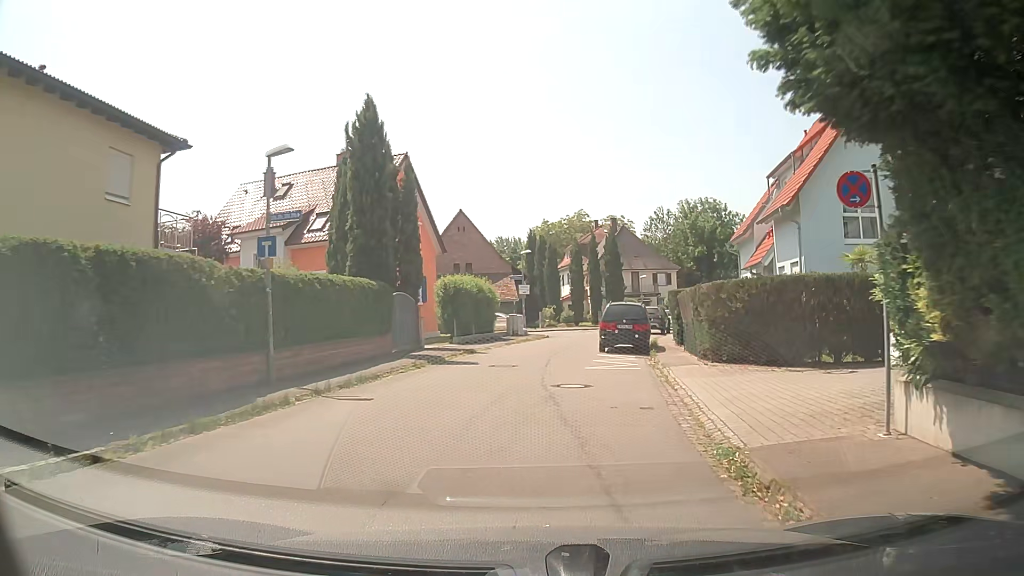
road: residential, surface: asphalt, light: Day
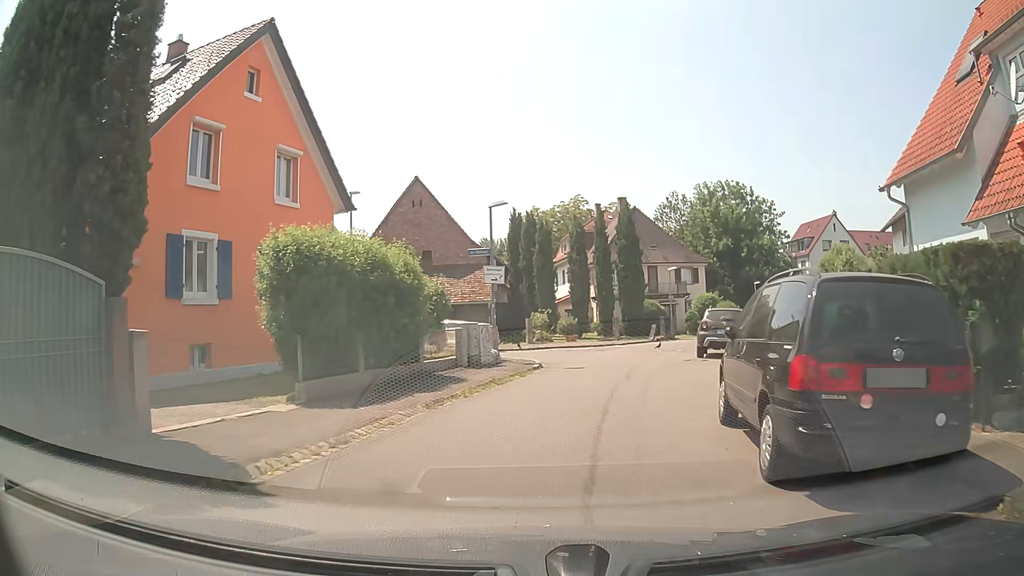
(+0.3, +18.0) m; 0°
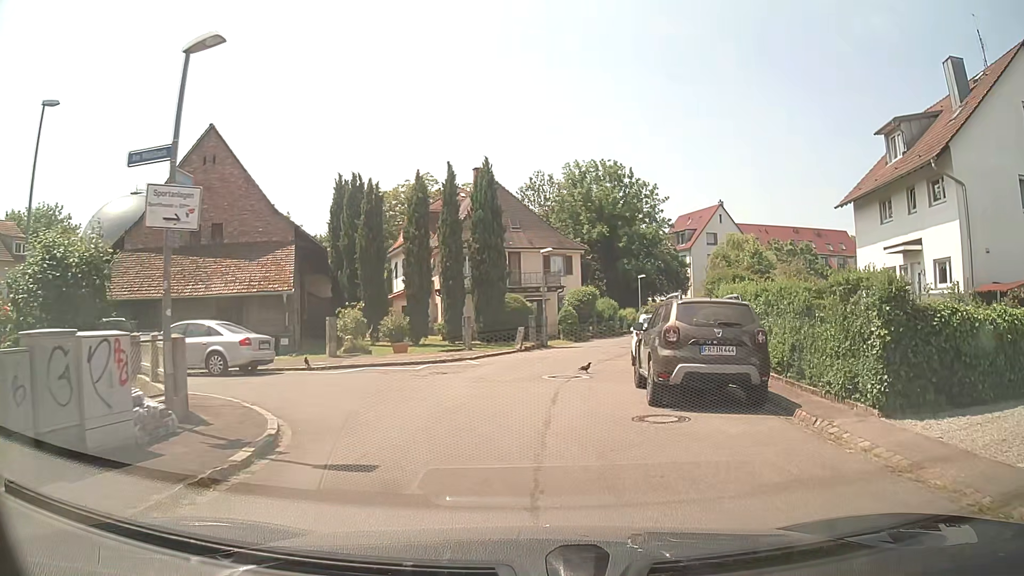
(+1.2, +12.1) m; +14°
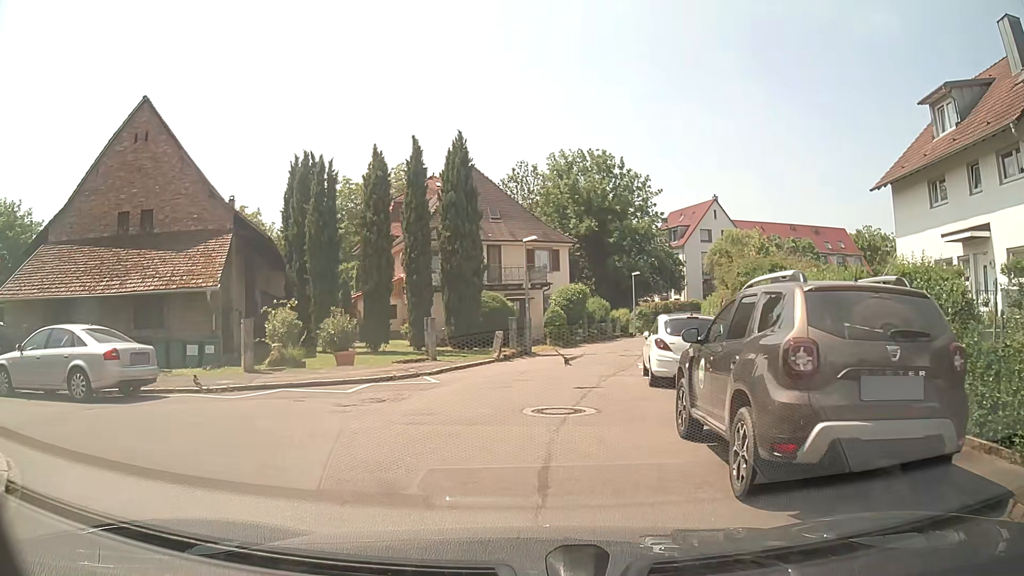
(+0.1, +5.2) m; +1°
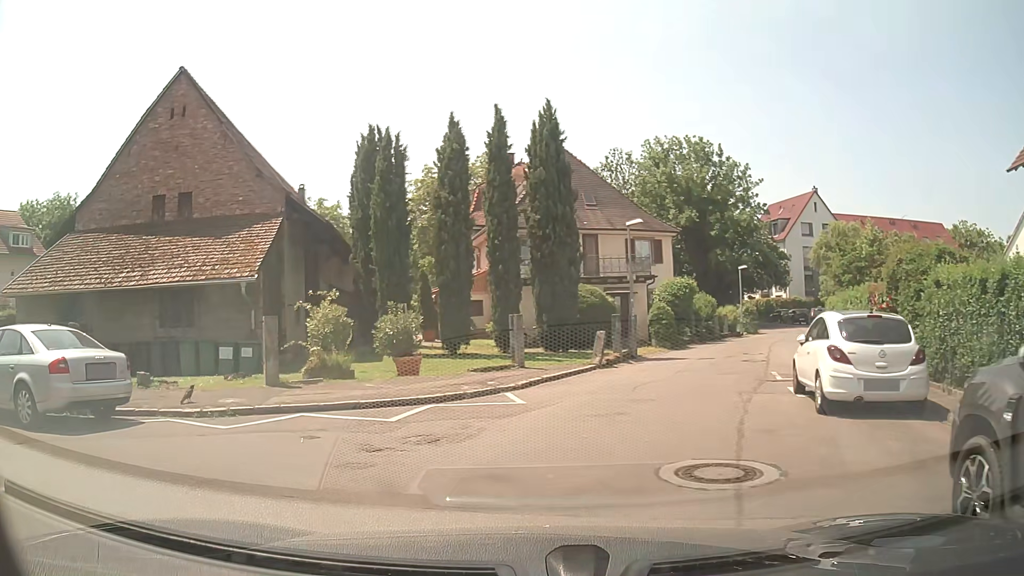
(-0.2, +3.8) m; -10°
